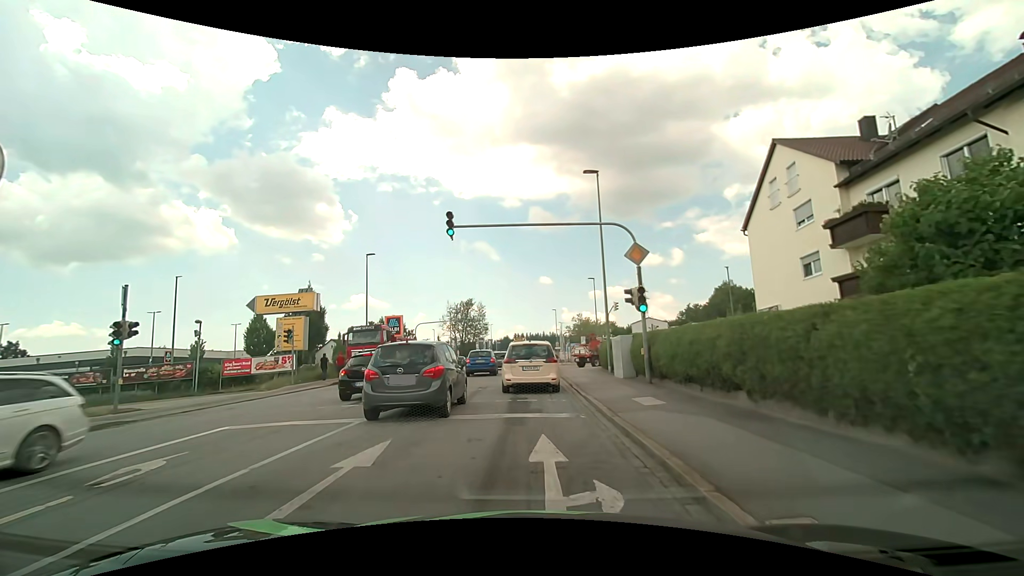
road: tertiary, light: Day
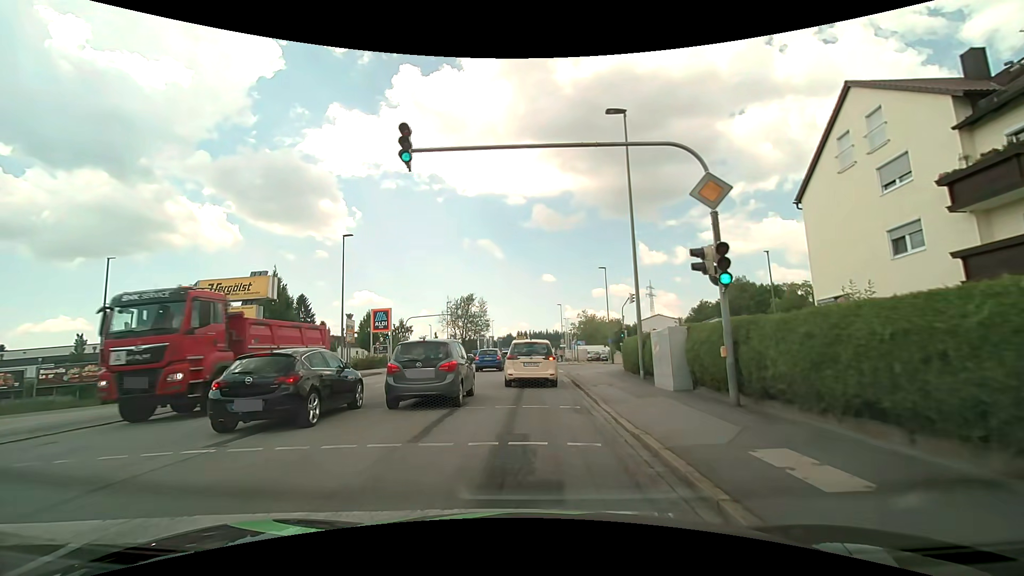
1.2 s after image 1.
(-0.1, +6.4) m; -2°
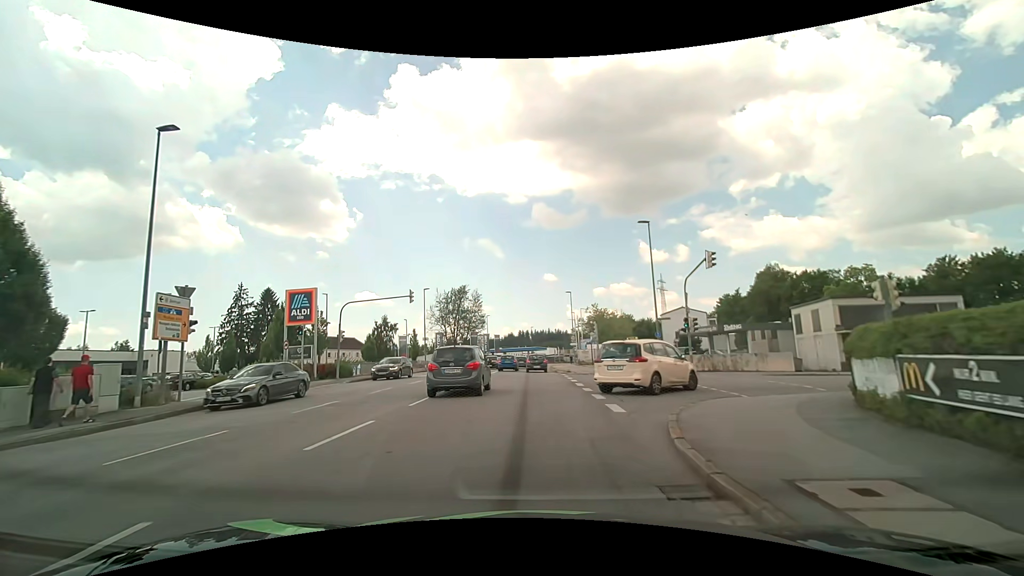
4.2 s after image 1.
(+0.2, +19.2) m; +1°
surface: asphalt
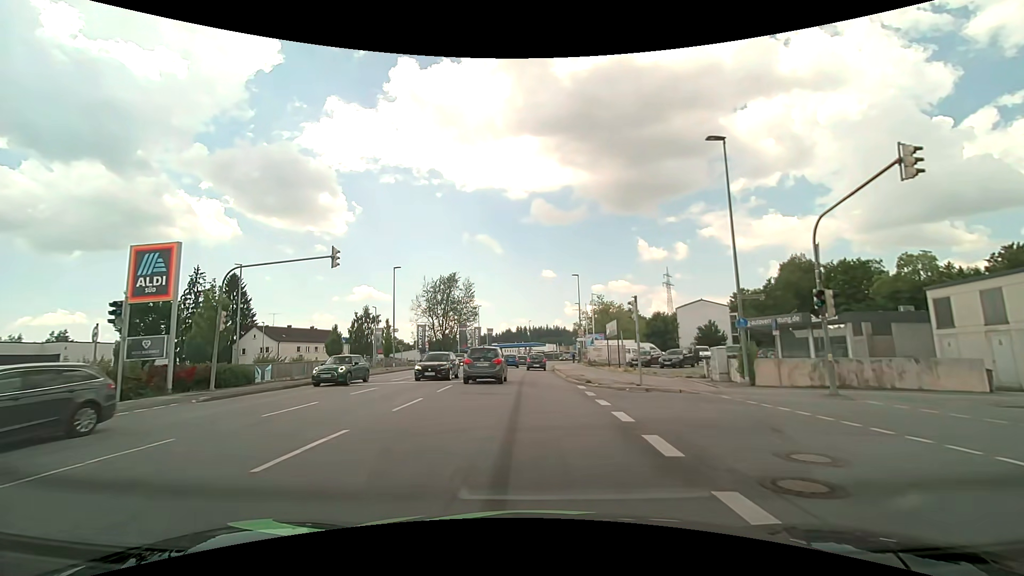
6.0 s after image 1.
(0.0, +13.6) m; 0°
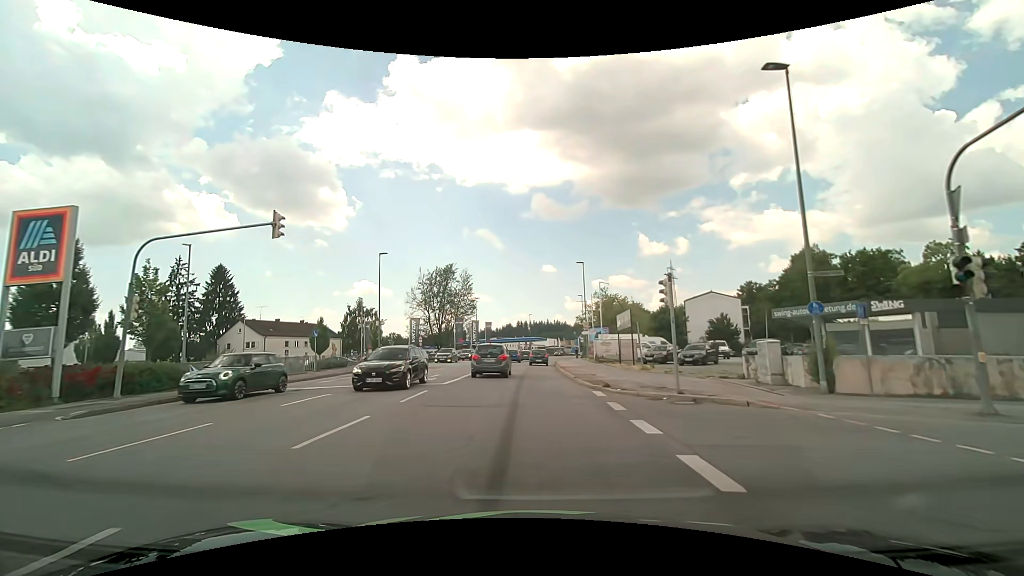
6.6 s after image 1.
(0.0, +5.0) m; 0°
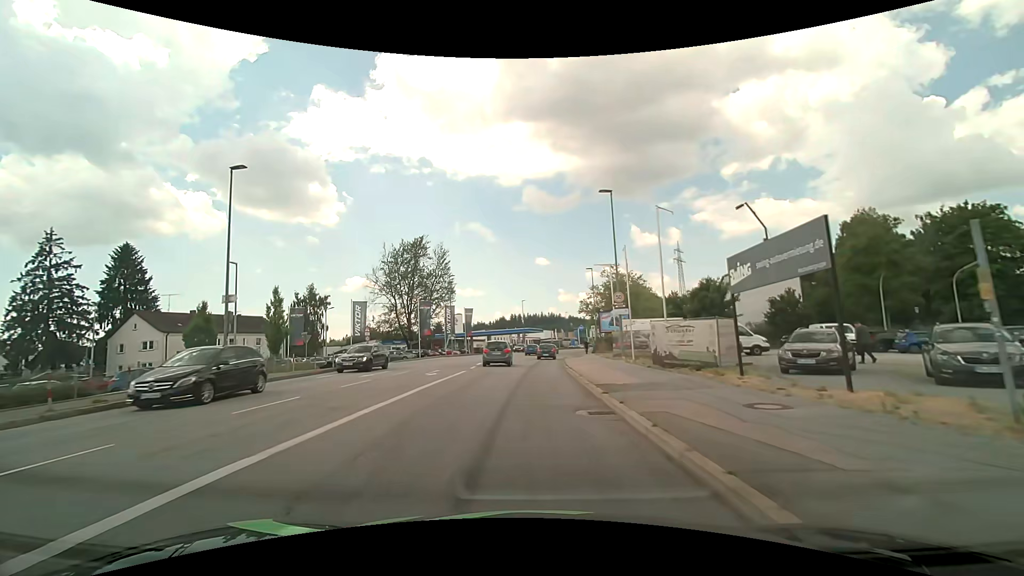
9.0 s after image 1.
(-0.1, +22.0) m; +1°
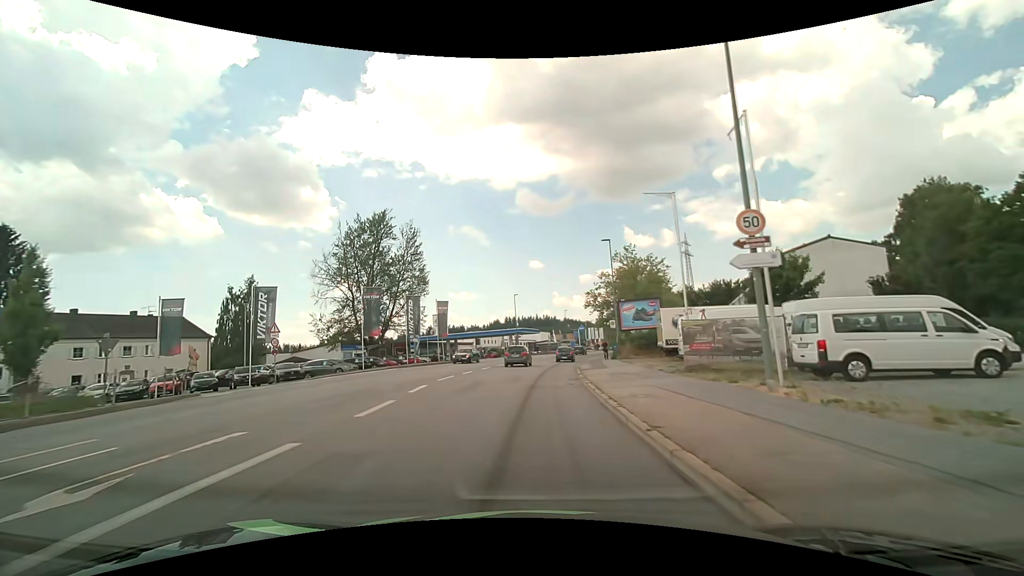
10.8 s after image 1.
(-0.1, +18.1) m; 0°
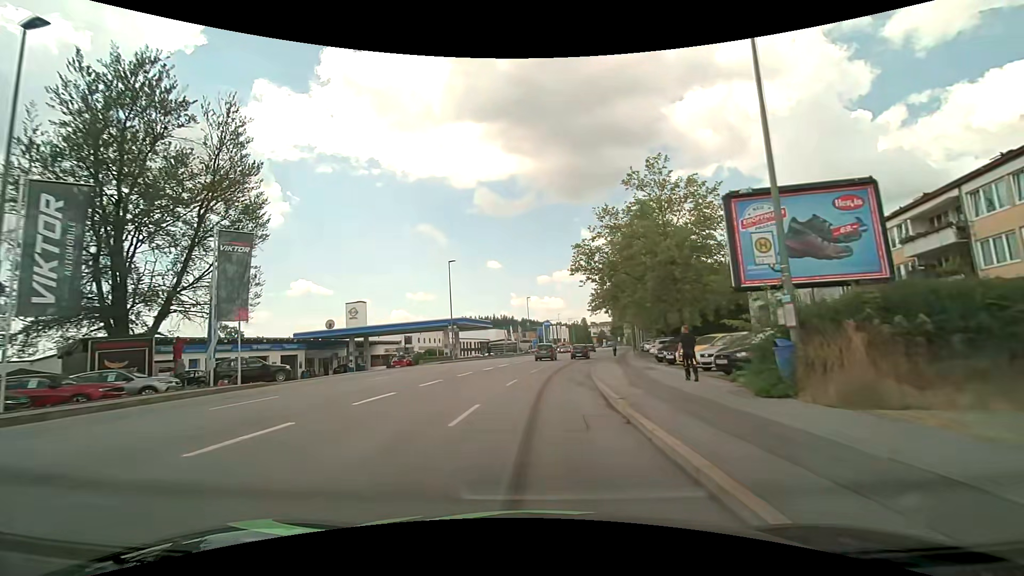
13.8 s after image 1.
(+1.1, +33.3) m; +5°
(0, +10) (+1, +20) (+2, +30) (+3, +40) (+5, +50) (+7, +60) (+9, +69) (+10, +79) (+12, +89) (+14, +99) m
